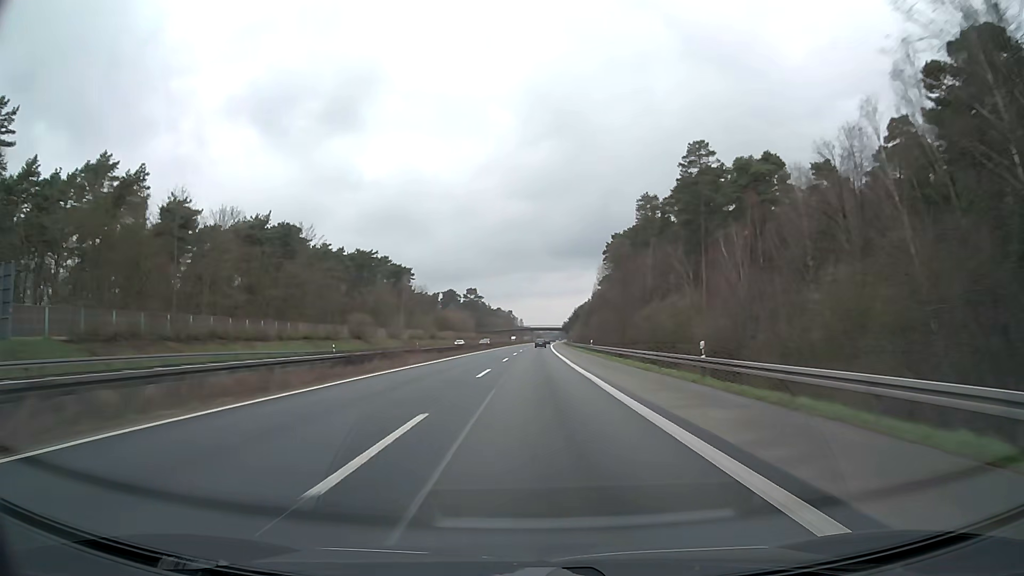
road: motorway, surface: asphalt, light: Day
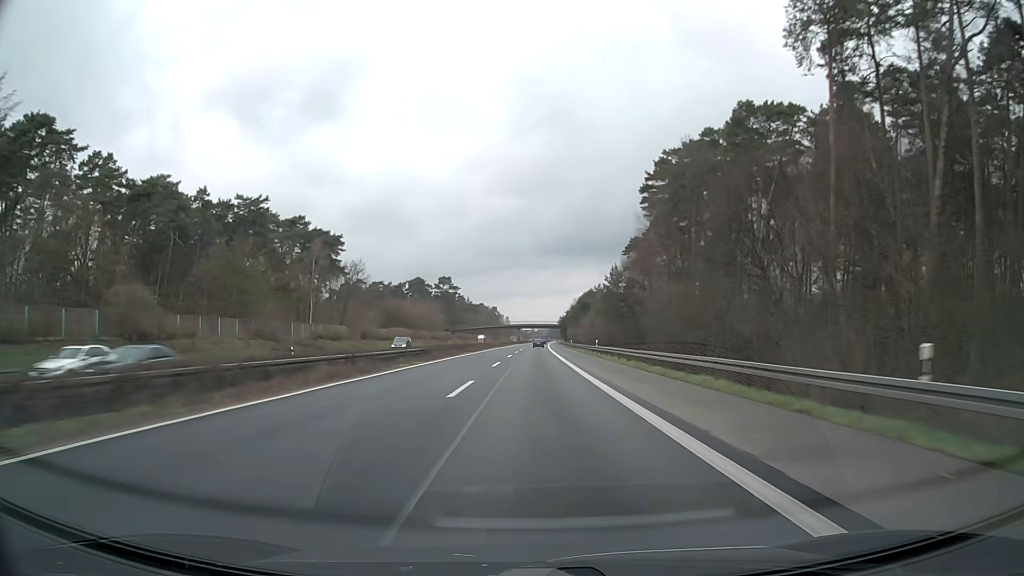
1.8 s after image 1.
(+0.9, +61.9) m; +1°
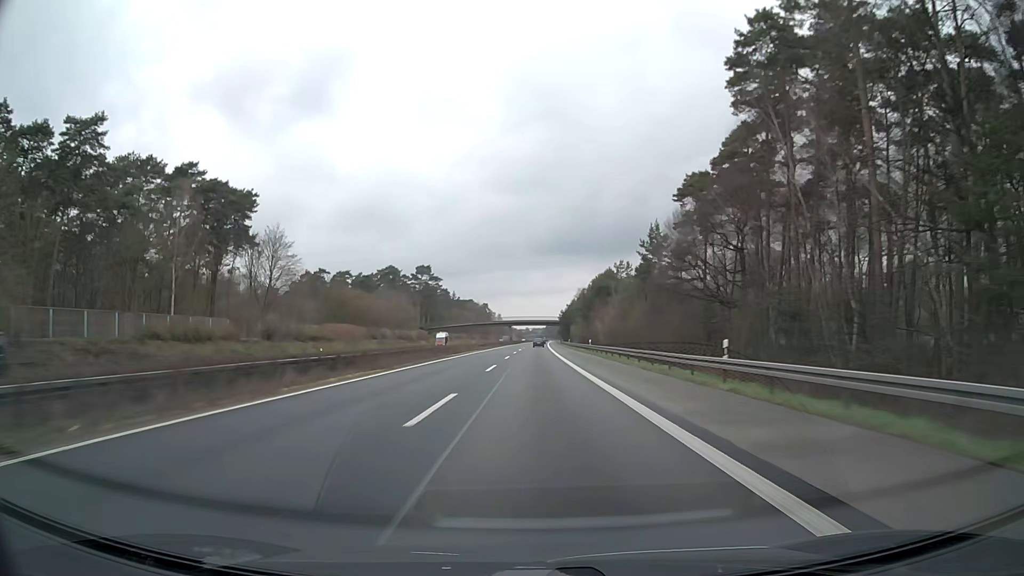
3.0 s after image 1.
(+0.3, +41.3) m; +1°
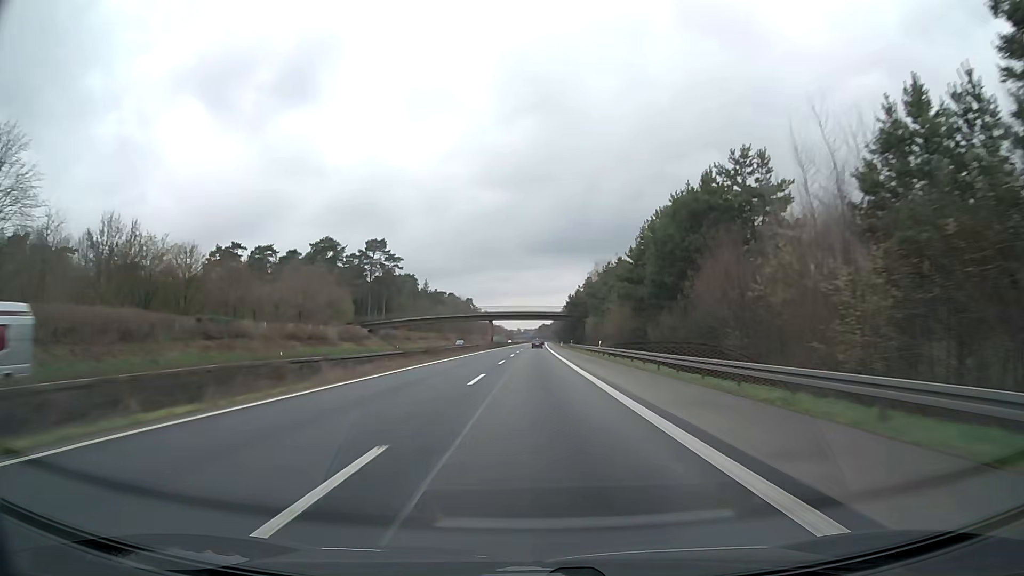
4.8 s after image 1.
(+0.5, +61.9) m; 0°
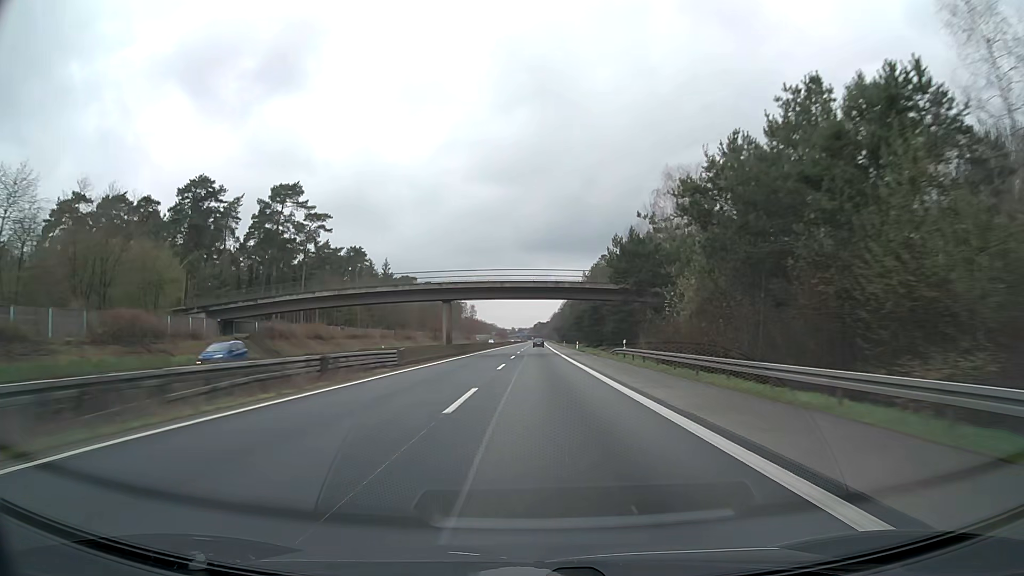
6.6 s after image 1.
(+0.5, +62.0) m; +1°
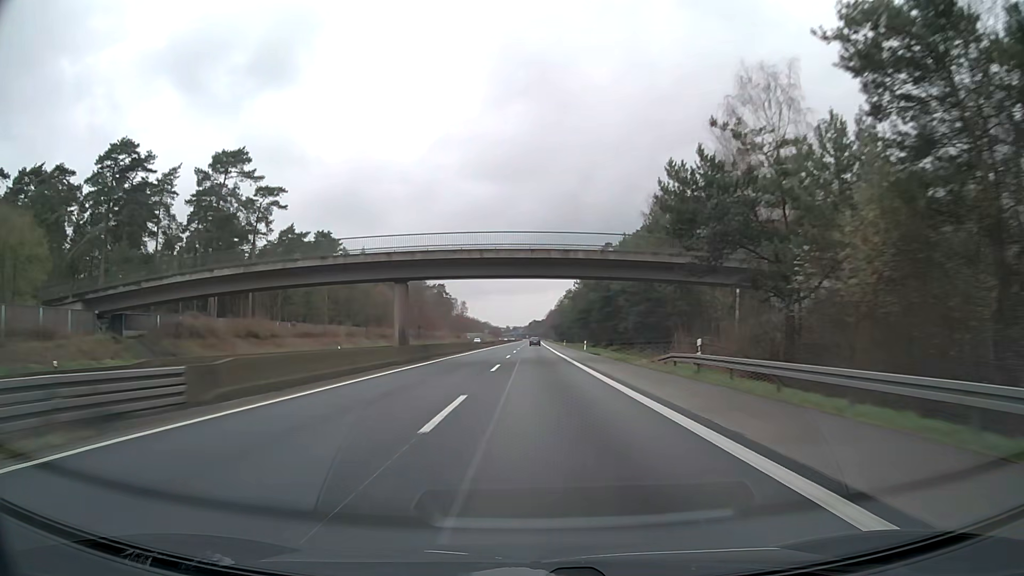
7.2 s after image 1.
(+0.1, +20.6) m; 0°
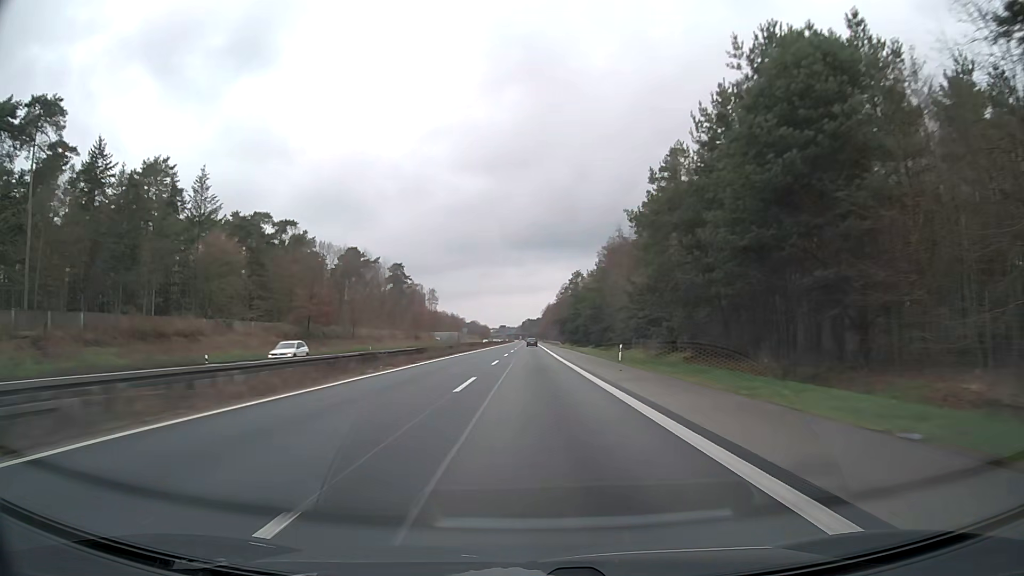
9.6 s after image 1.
(+0.7, +82.6) m; +1°
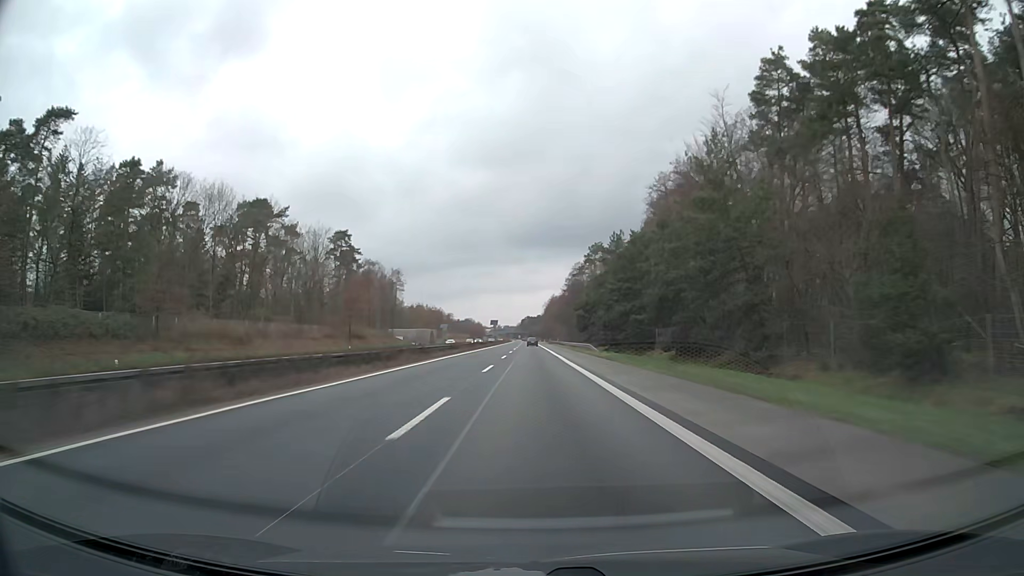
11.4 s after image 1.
(-0.1, +61.9) m; 0°
(0, +10) (0, +20) (0, +30) (0, +40) (0, +50) (0, +60) (0, +70) (0, +80) (0, +90) (0, +100) m
